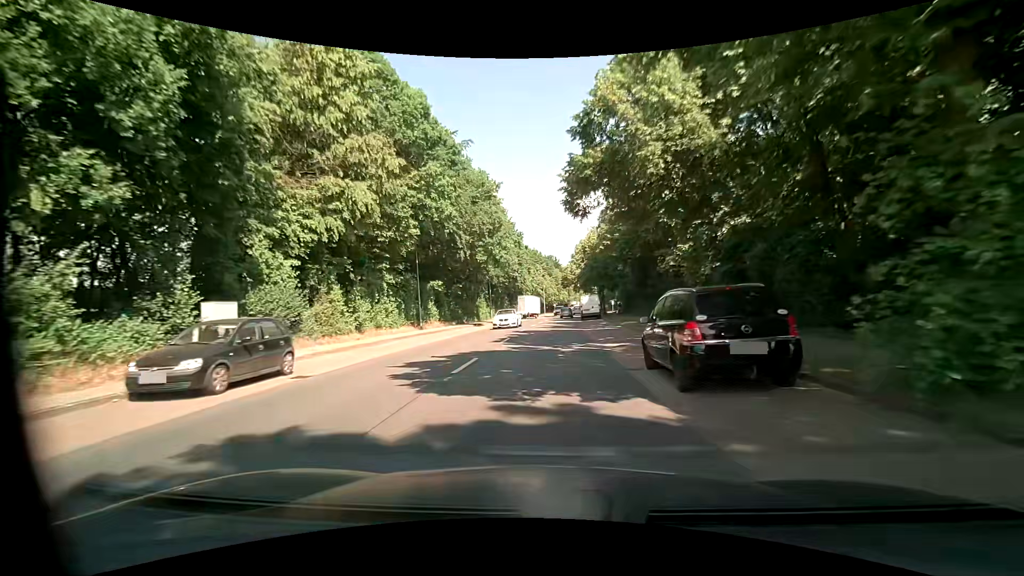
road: tertiary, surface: asphalt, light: Day
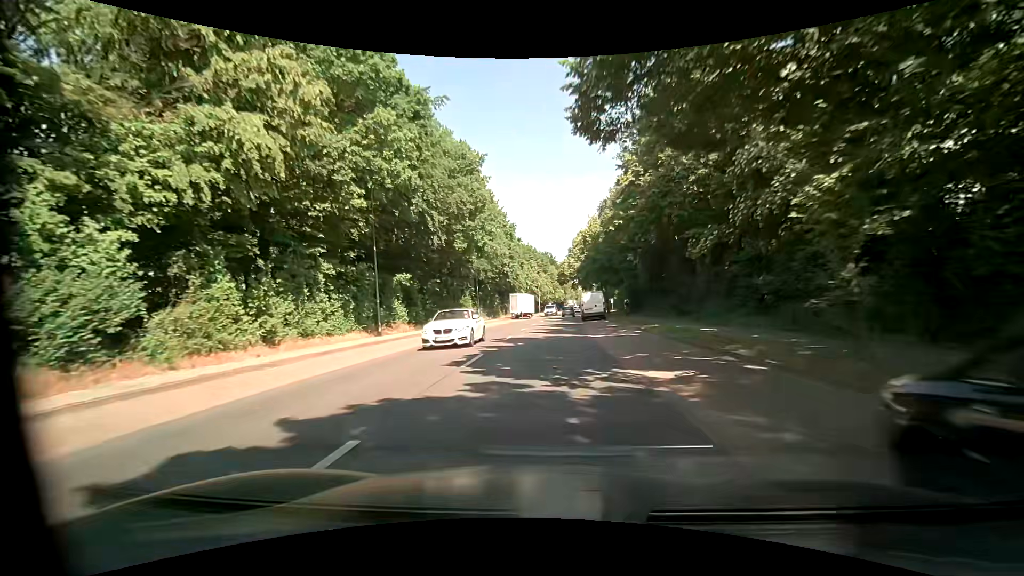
(0.0, +8.1) m; -1°
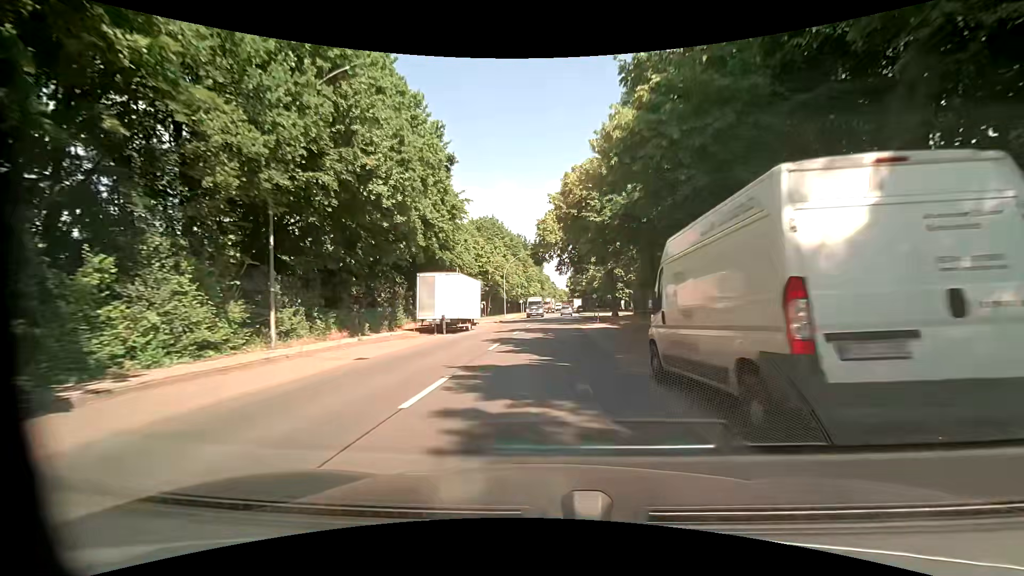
(+1.9, +40.4) m; +4°
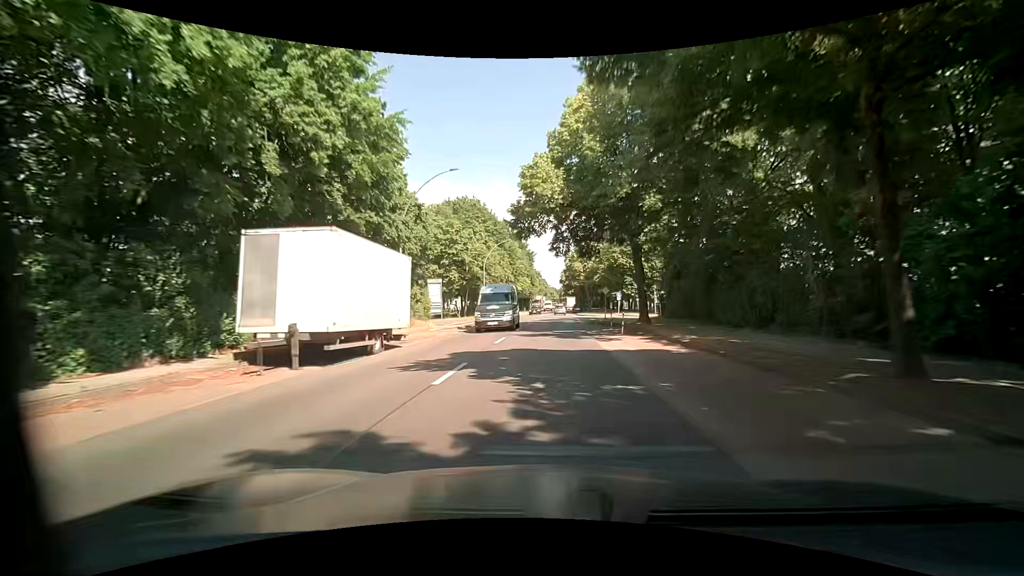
(+0.2, +16.3) m; +1°
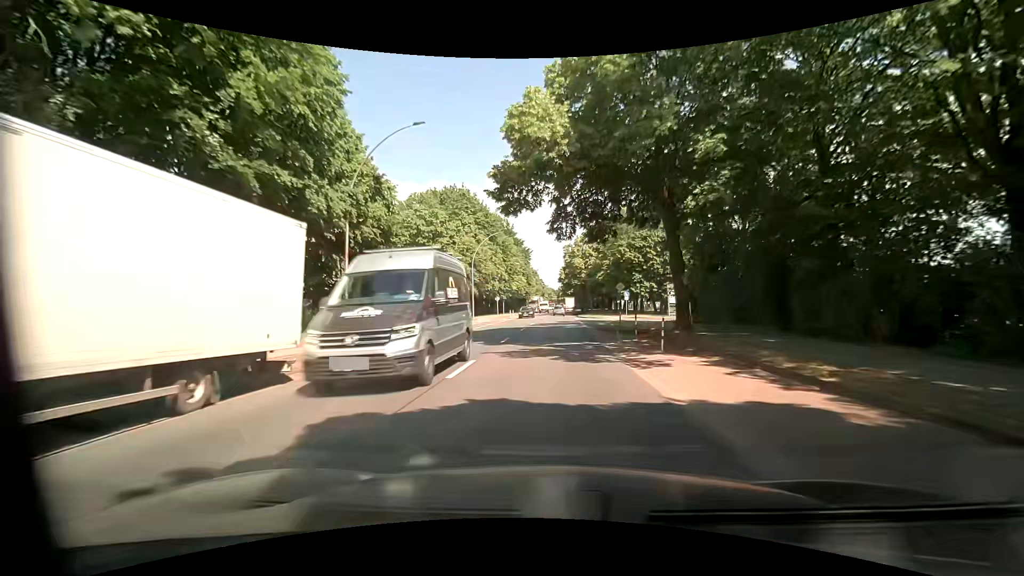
(0.0, +8.1) m; +1°
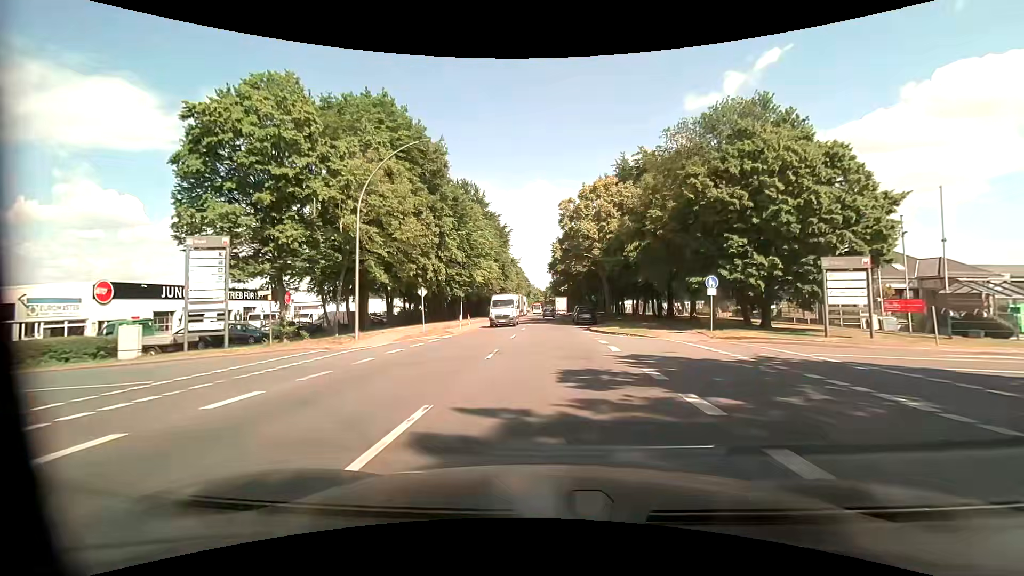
(+0.3, +32.4) m; +1°
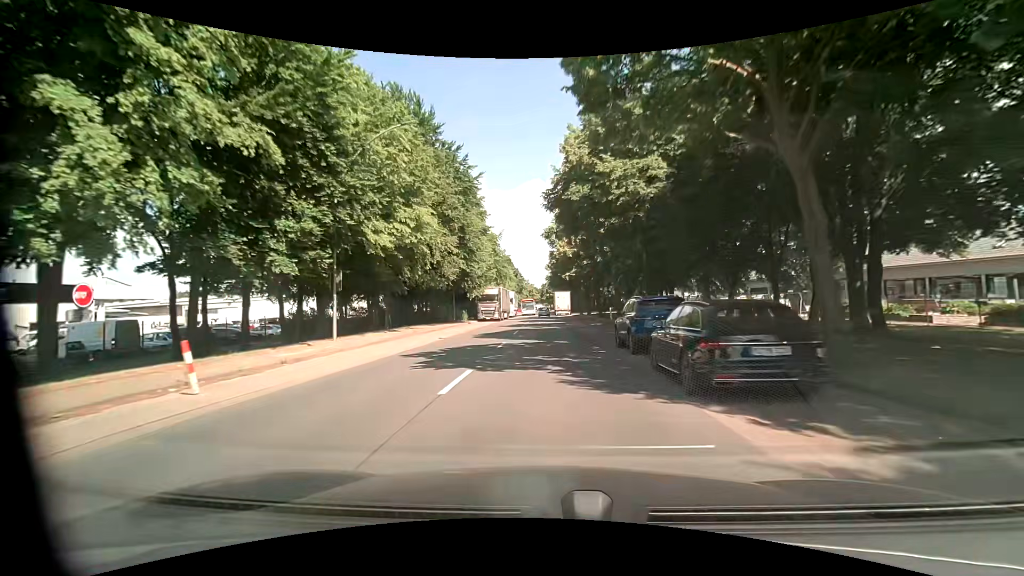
(+0.1, +32.4) m; 0°
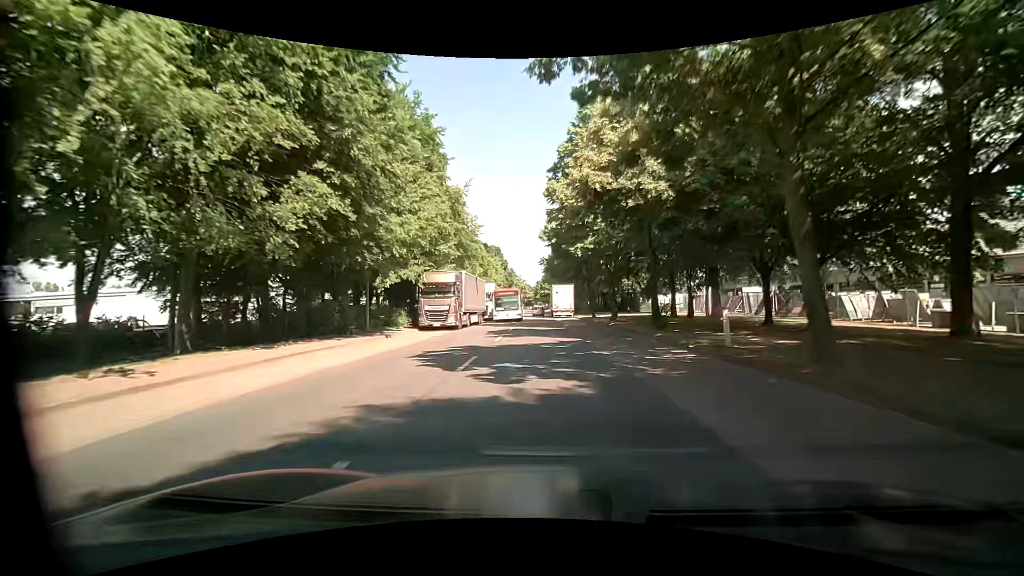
(0.0, +24.3) m; 0°
(0, +10) (0, +20) (0, +30) (0, +40) (0, +50) (0, +60) (0, +70) (0, +80) (0, +90) (0, +100) m
